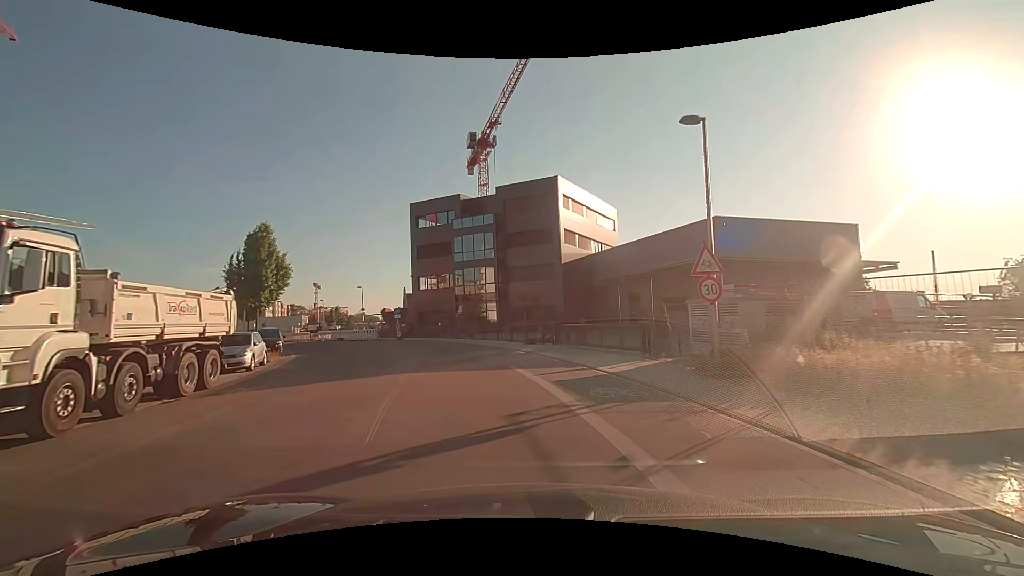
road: residential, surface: asphalt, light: Day
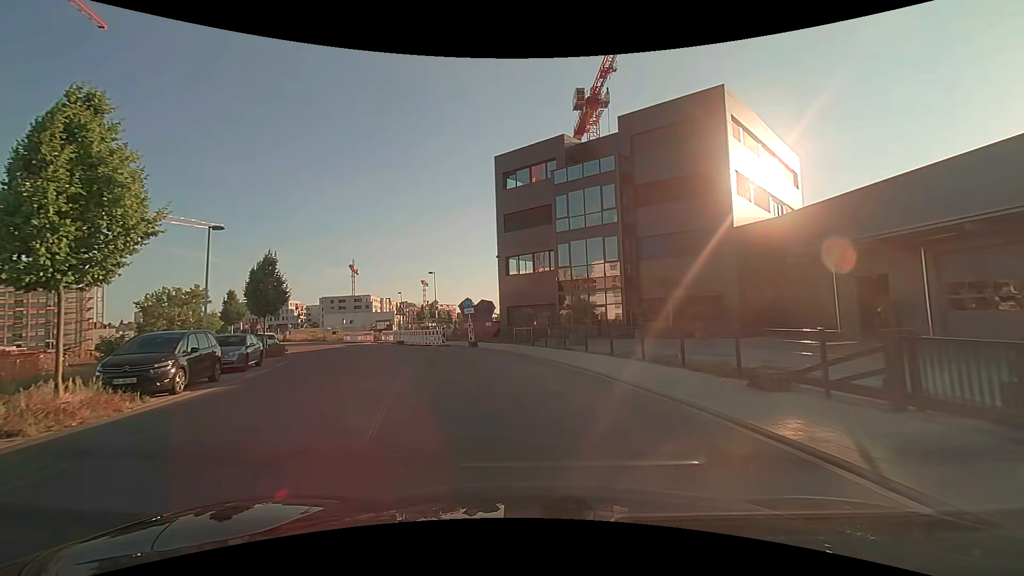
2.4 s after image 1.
(-1.7, +17.3) m; -12°
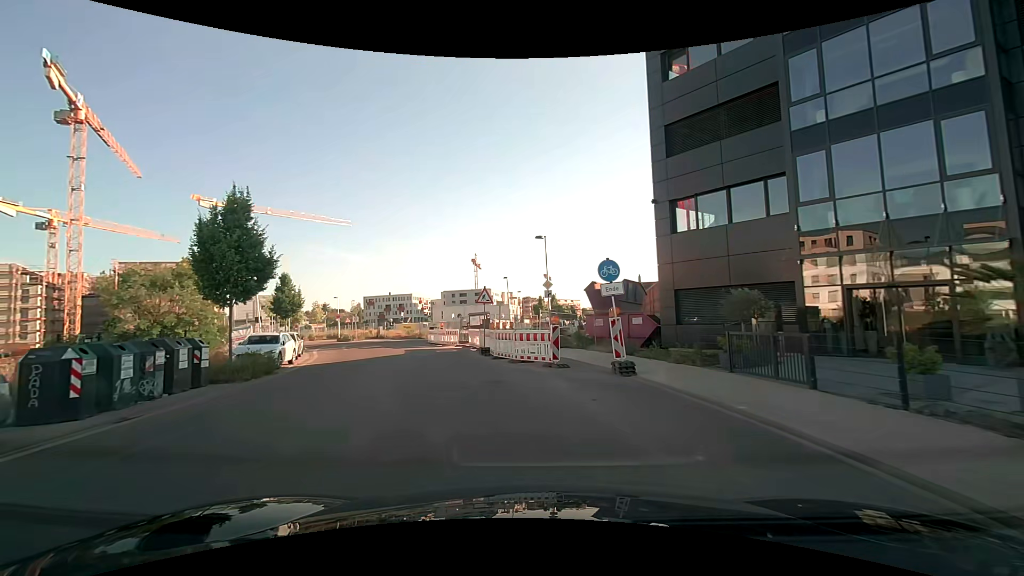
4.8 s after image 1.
(-2.1, +17.2) m; -14°
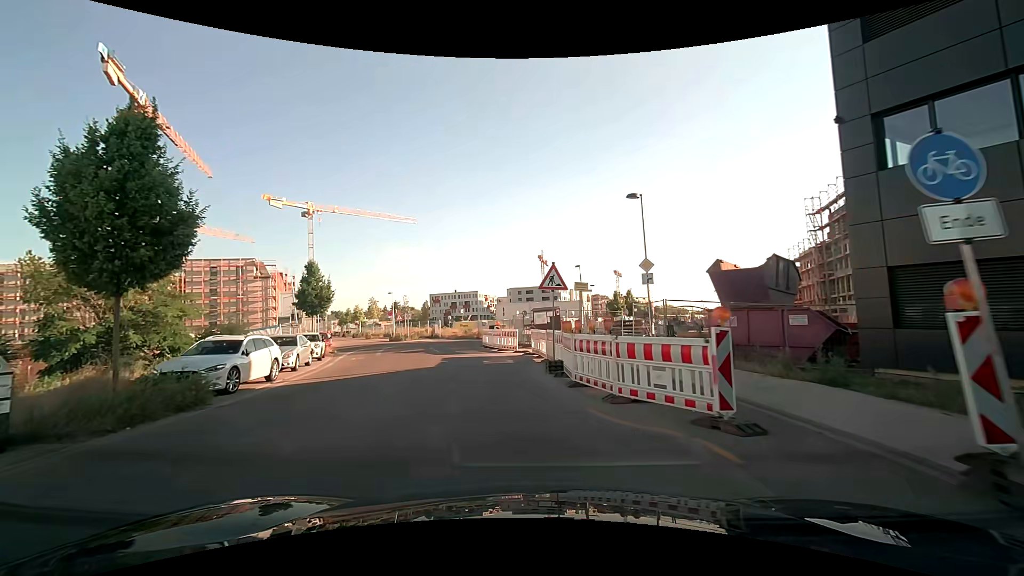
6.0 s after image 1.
(-0.5, +8.4) m; -8°
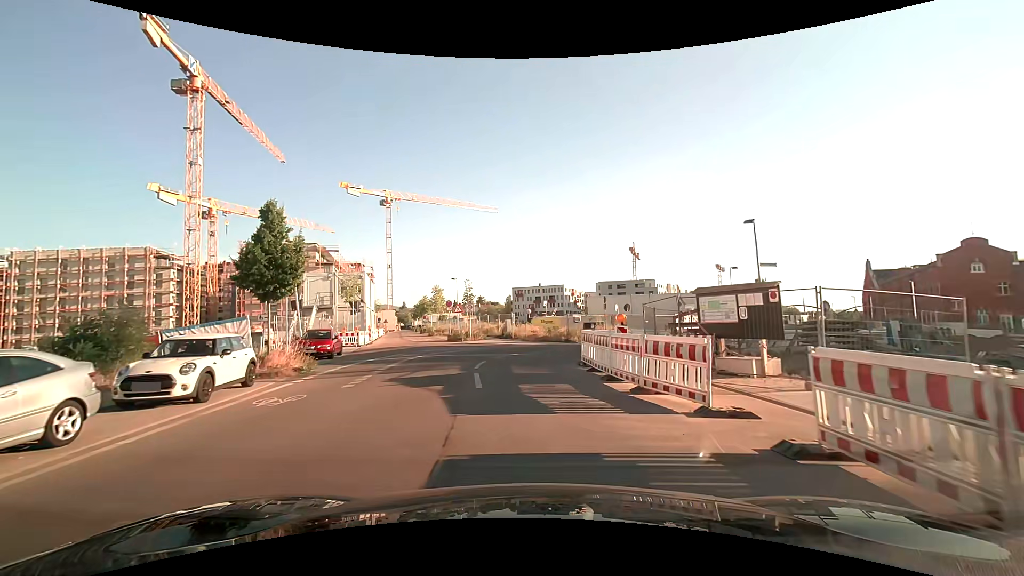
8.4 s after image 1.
(-1.5, +16.0) m; -10°
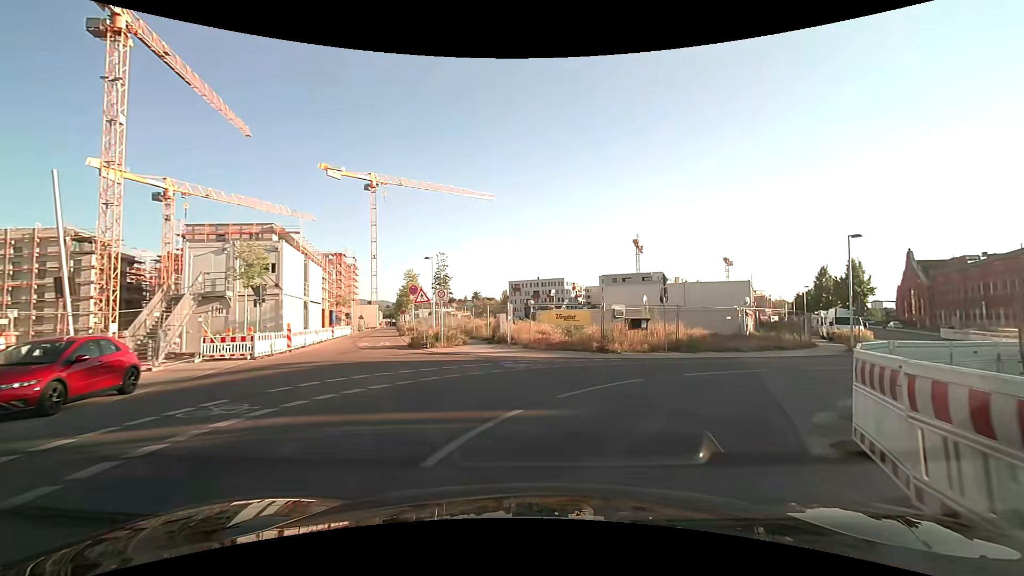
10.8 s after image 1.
(-0.3, +14.5) m; +1°
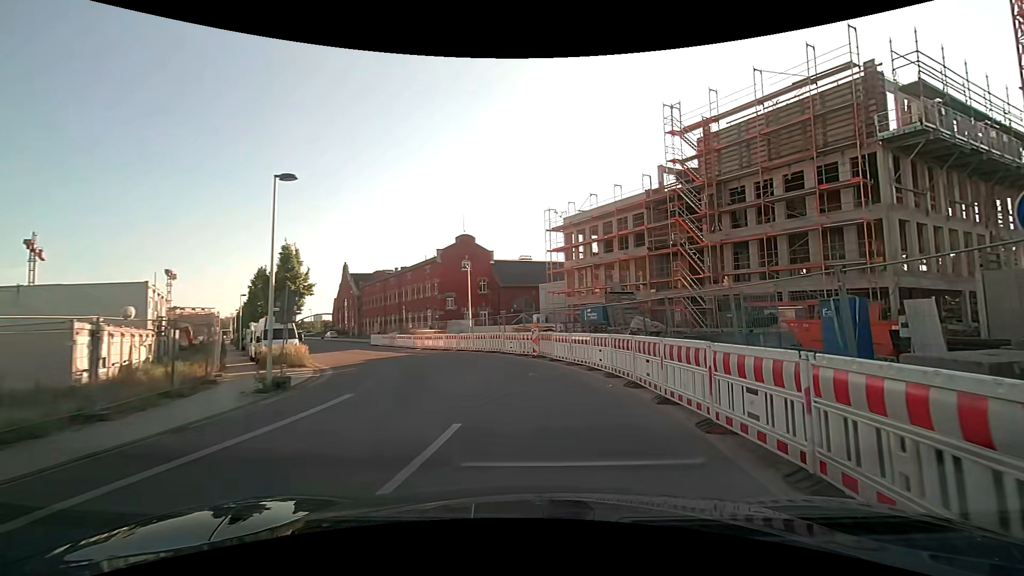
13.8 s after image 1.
(+7.8, +13.9) m; +58°
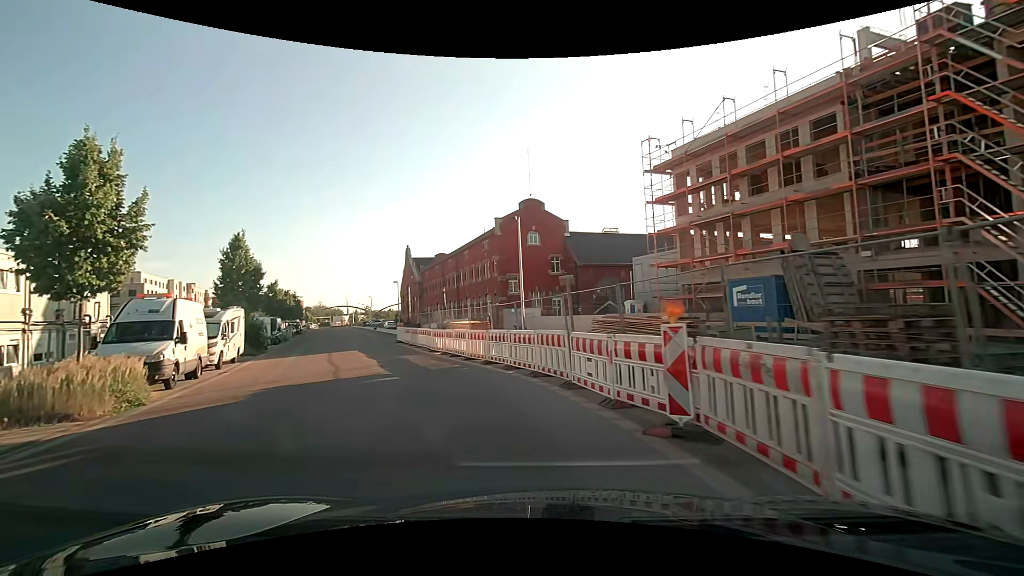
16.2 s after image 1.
(-0.4, +16.0) m; -9°
